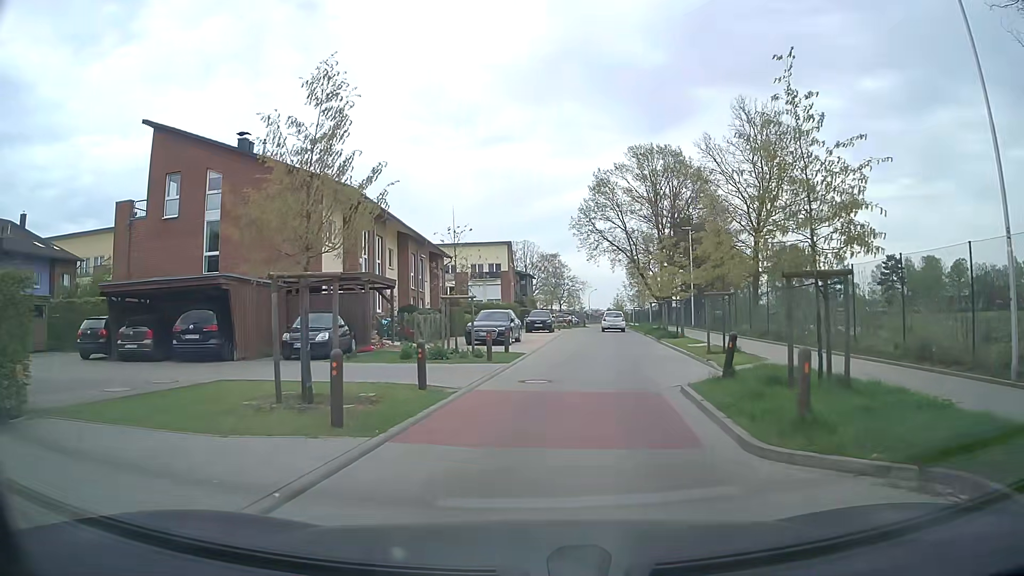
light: Day
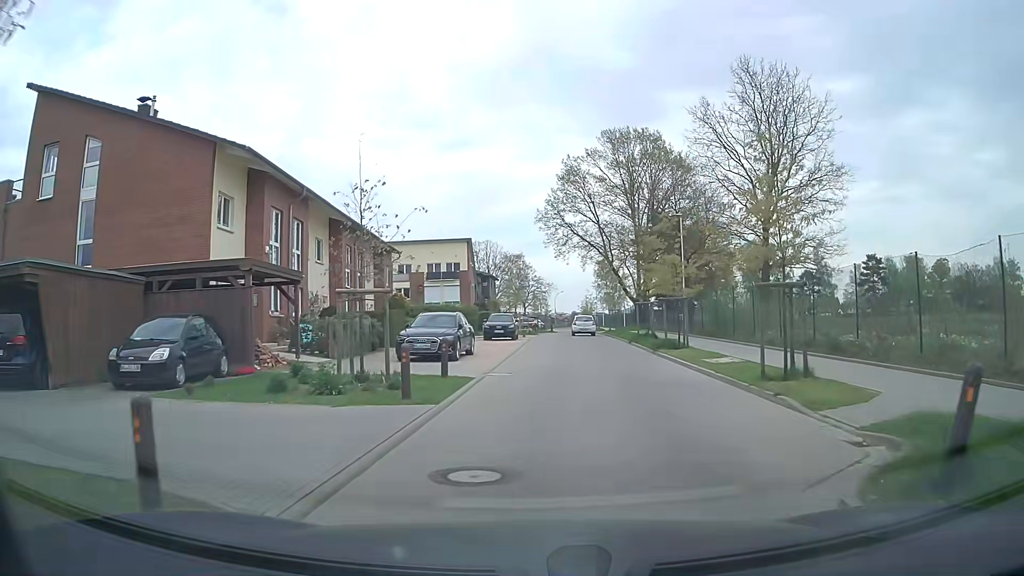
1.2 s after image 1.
(+0.2, +7.7) m; +3°
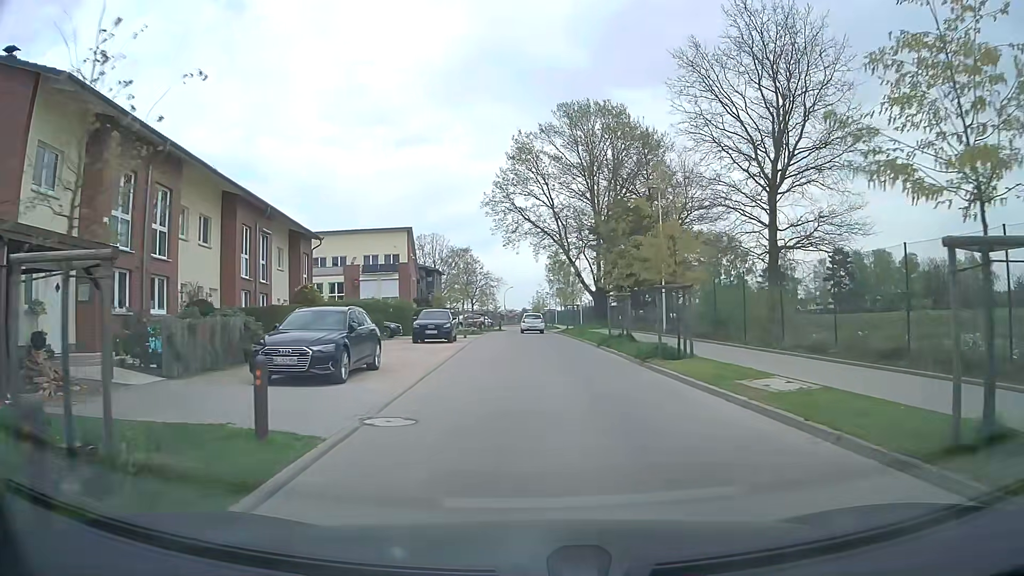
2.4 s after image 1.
(+0.4, +7.7) m; +4°
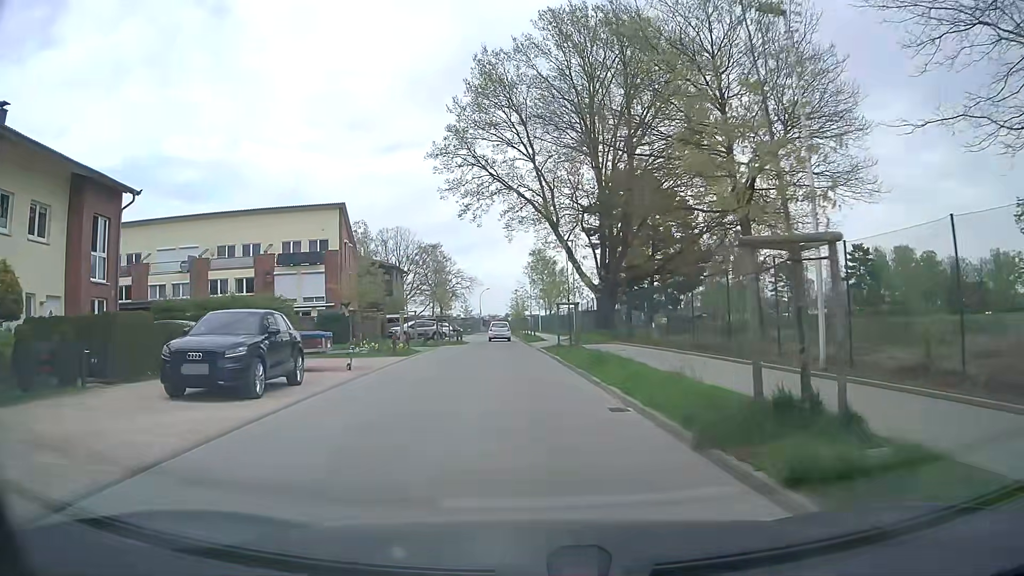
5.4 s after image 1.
(+0.9, +19.5) m; +3°
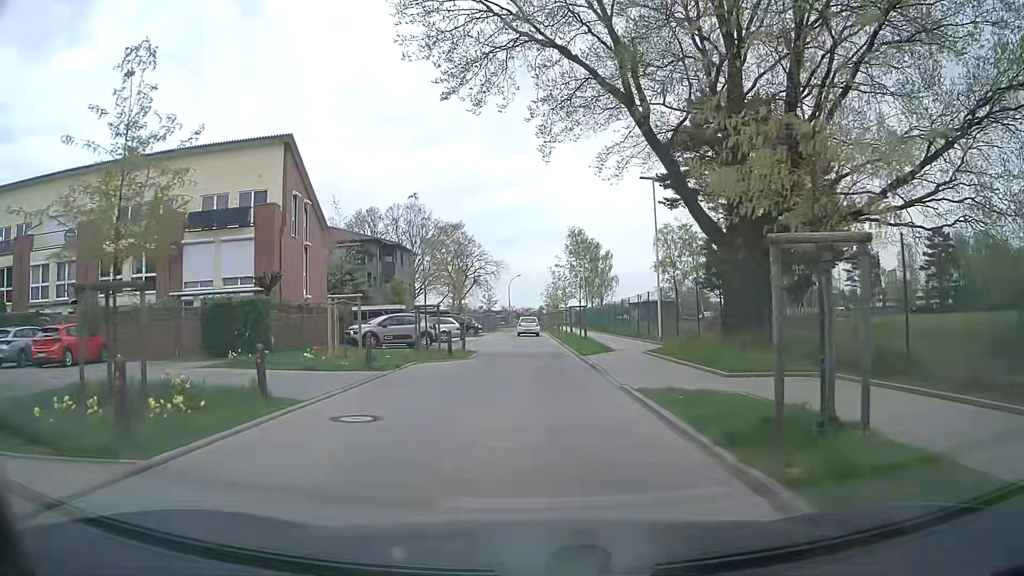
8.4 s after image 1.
(-1.0, +20.0) m; -4°
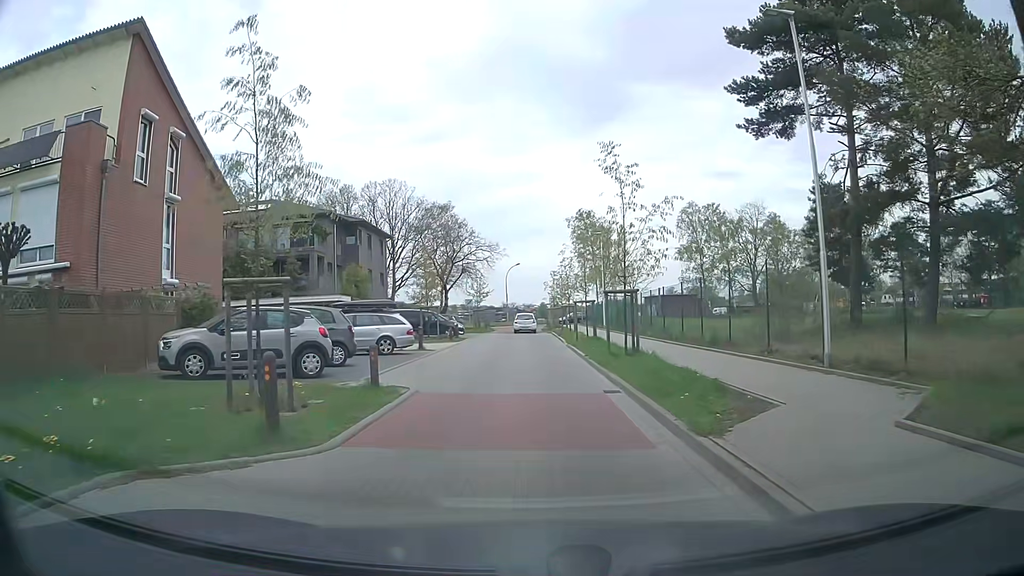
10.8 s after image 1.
(-0.1, +15.9) m; 0°
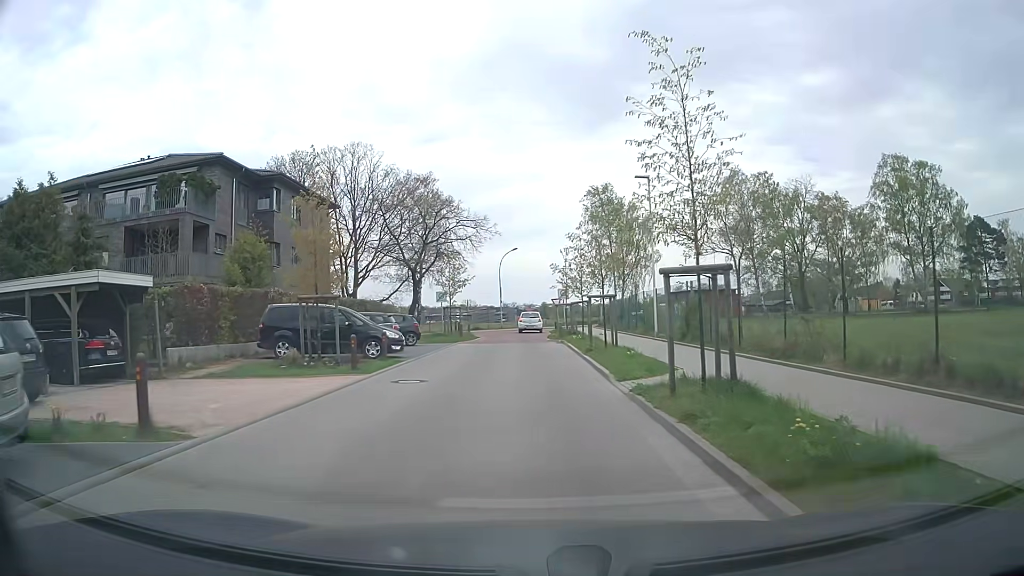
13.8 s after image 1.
(+0.1, +19.6) m; -1°
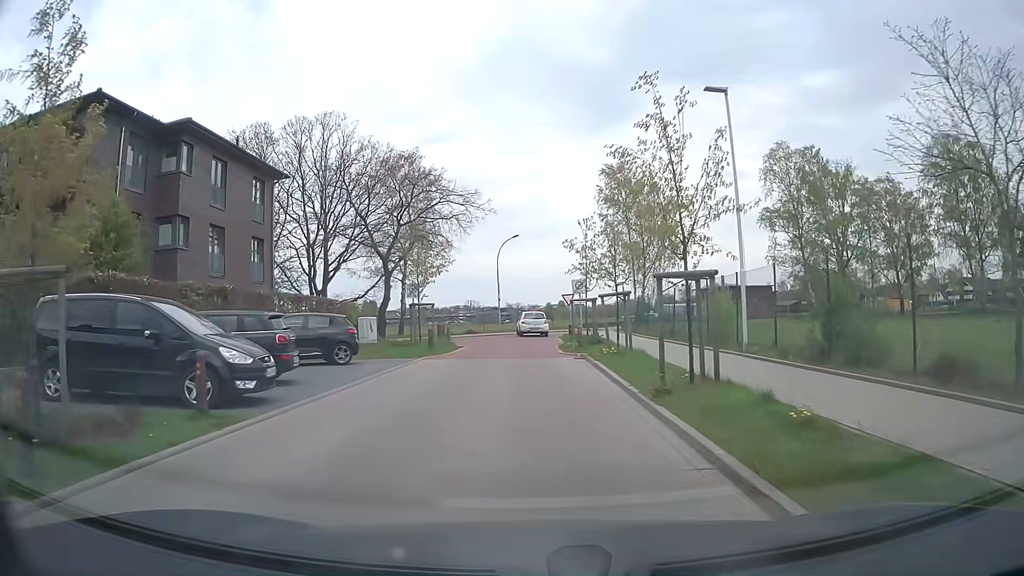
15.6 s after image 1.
(+0.1, +11.5) m; 0°
